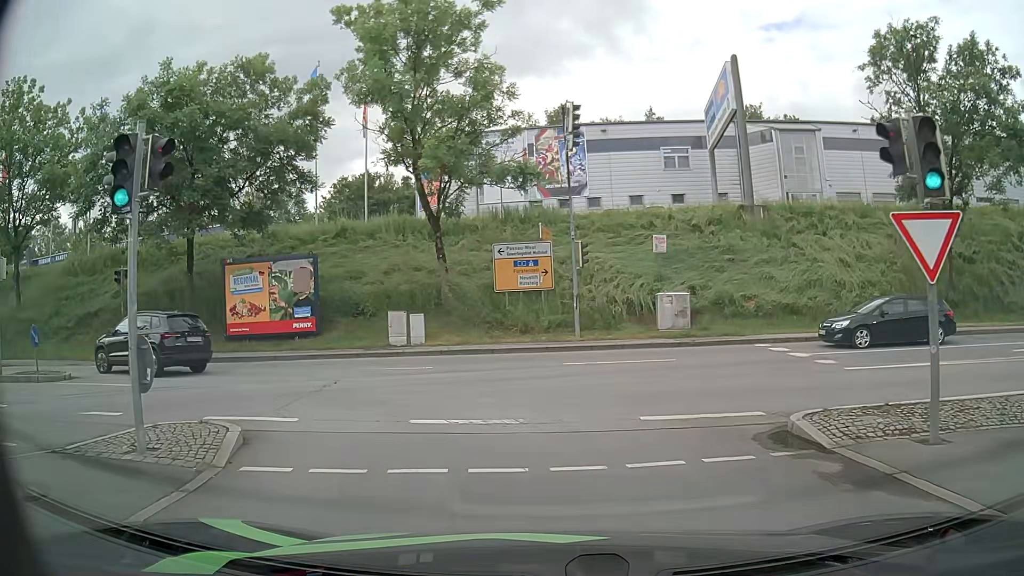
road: primary_link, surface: asphalt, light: Day
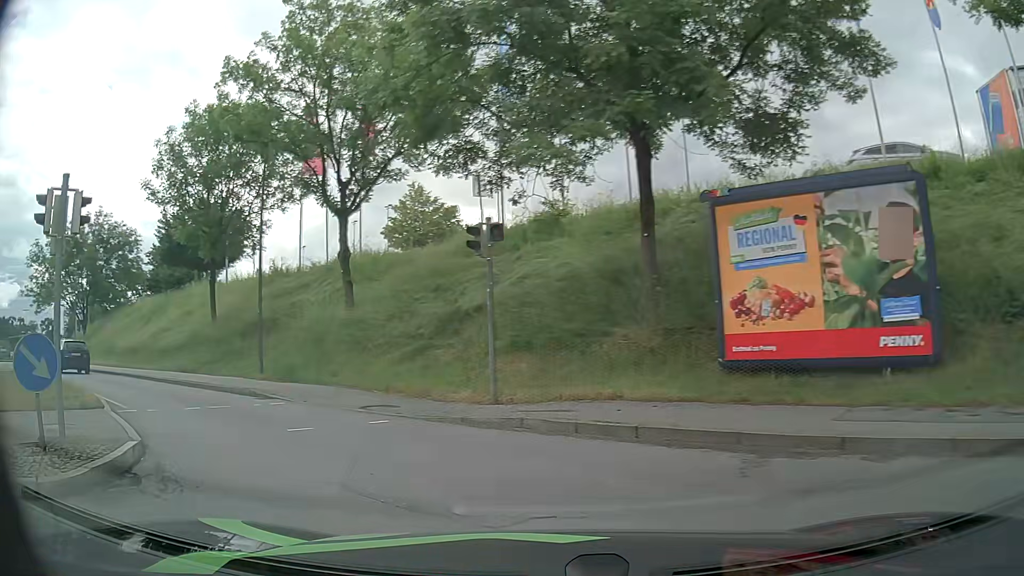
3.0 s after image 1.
(-4.4, +13.8) m; -46°
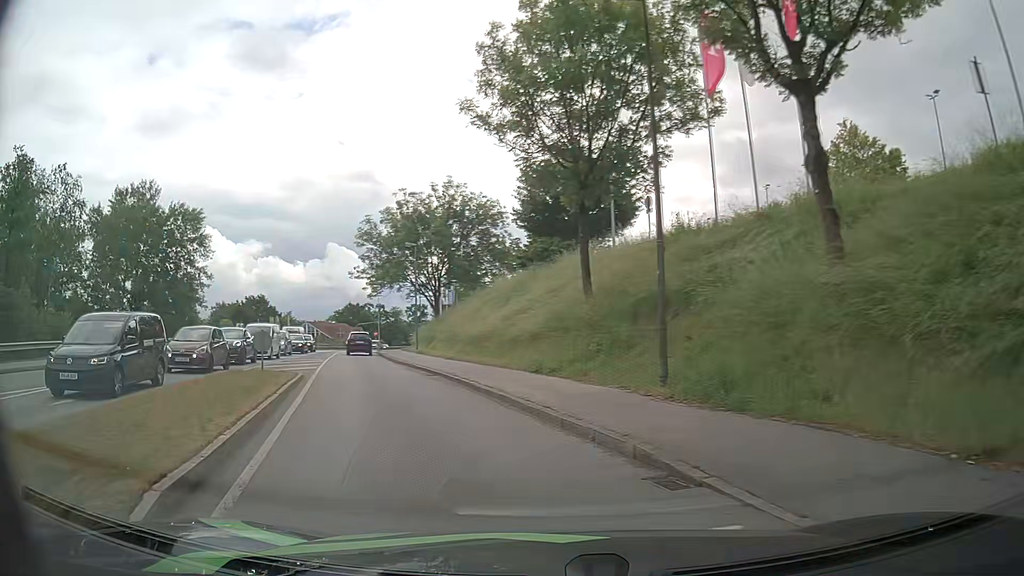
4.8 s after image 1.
(-3.2, +9.8) m; -34°
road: tertiary
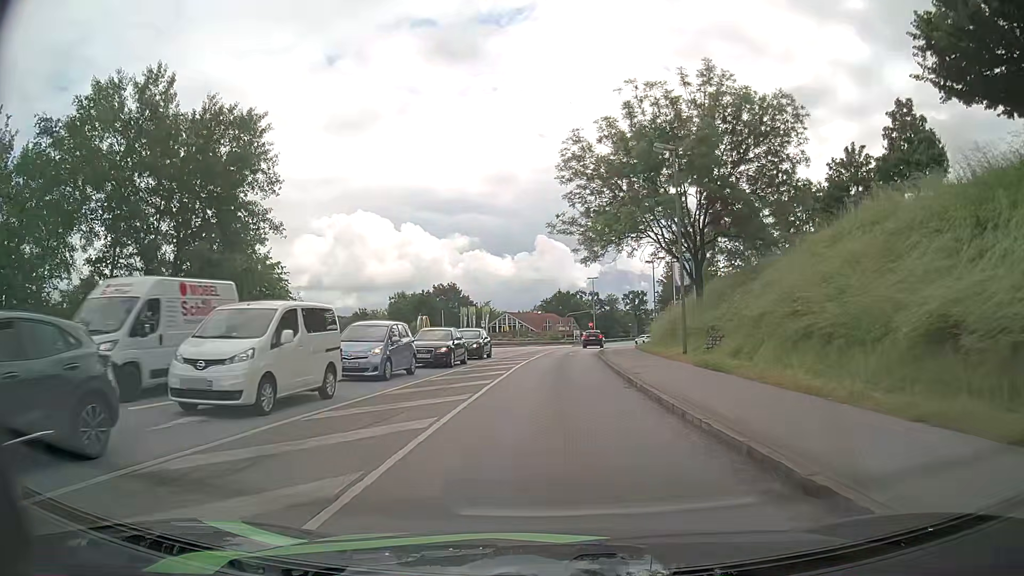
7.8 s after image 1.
(-6.1, +24.0) m; -17°
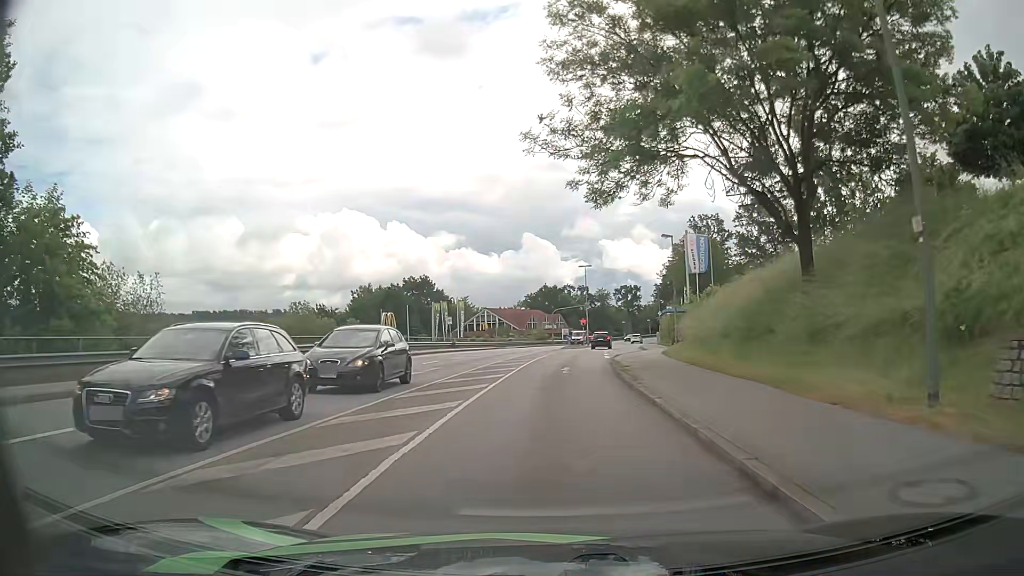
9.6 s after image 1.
(0.0, +17.1) m; 0°
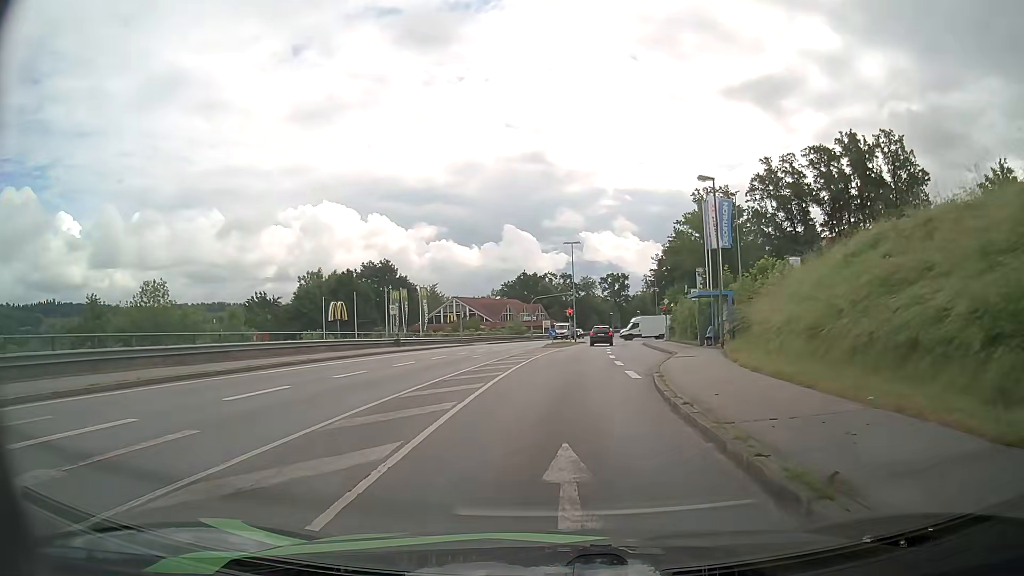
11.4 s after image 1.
(+0.3, +16.9) m; +2°
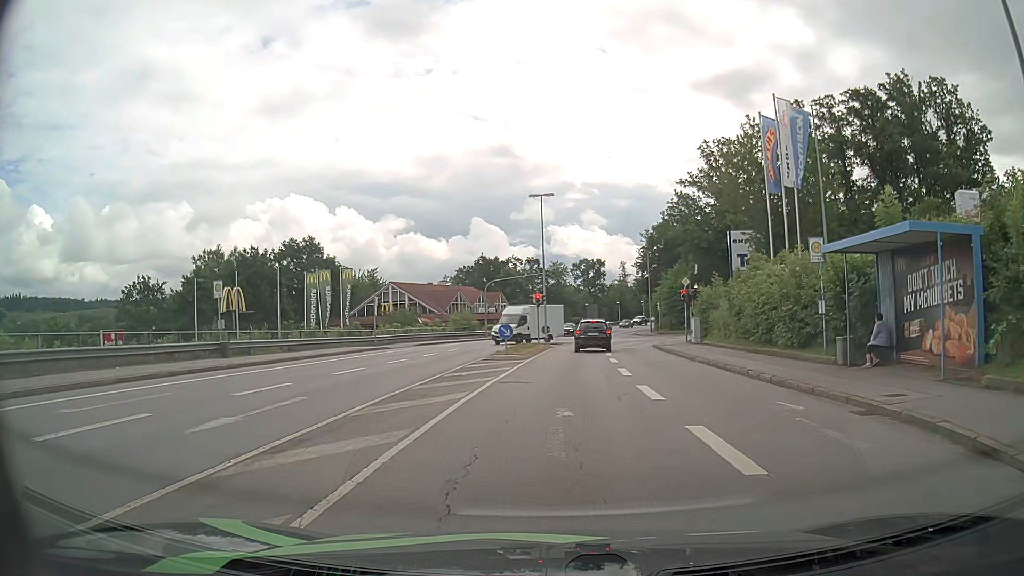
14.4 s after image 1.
(+0.6, +22.8) m; +3°
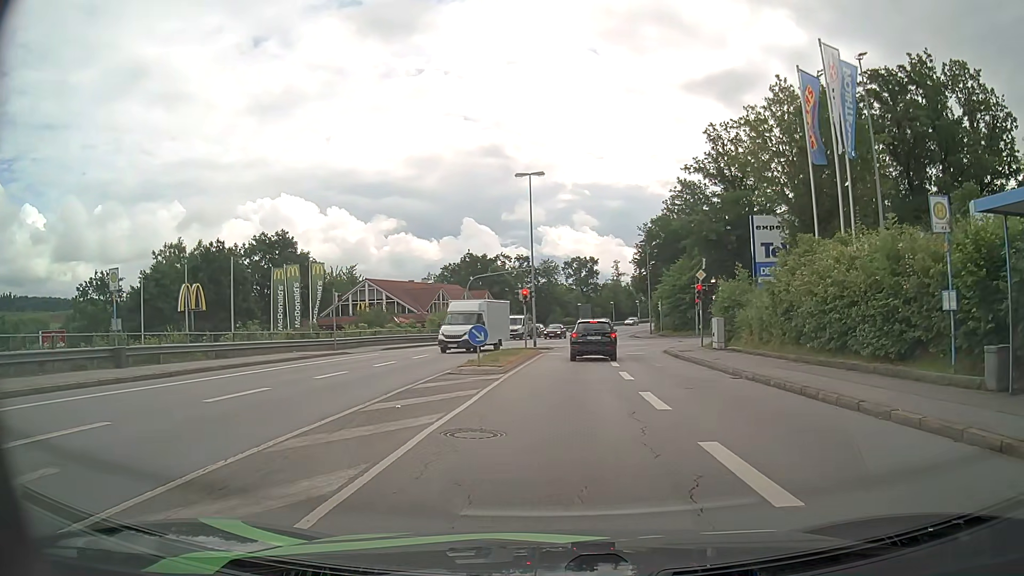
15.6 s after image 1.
(0.0, +6.8) m; +1°
(0, +10) (+1, +20) (+1, +30) (+2, +40) (+3, +50) (+4, +60) (+6, +70) (+8, +79) (+10, +89) (+13, +99) m
